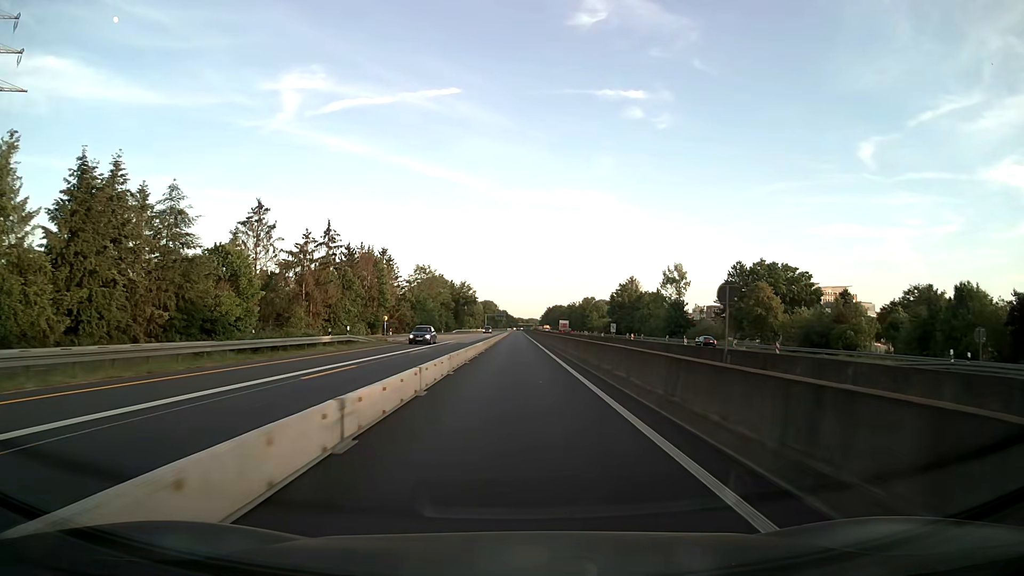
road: motorway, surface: asphalt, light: Day
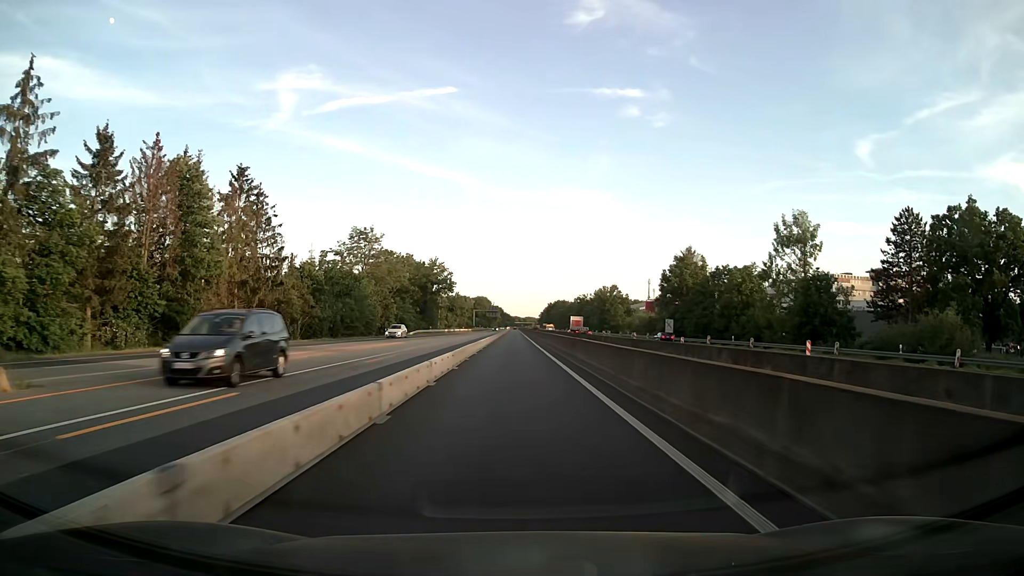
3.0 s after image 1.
(+0.2, +64.2) m; 0°
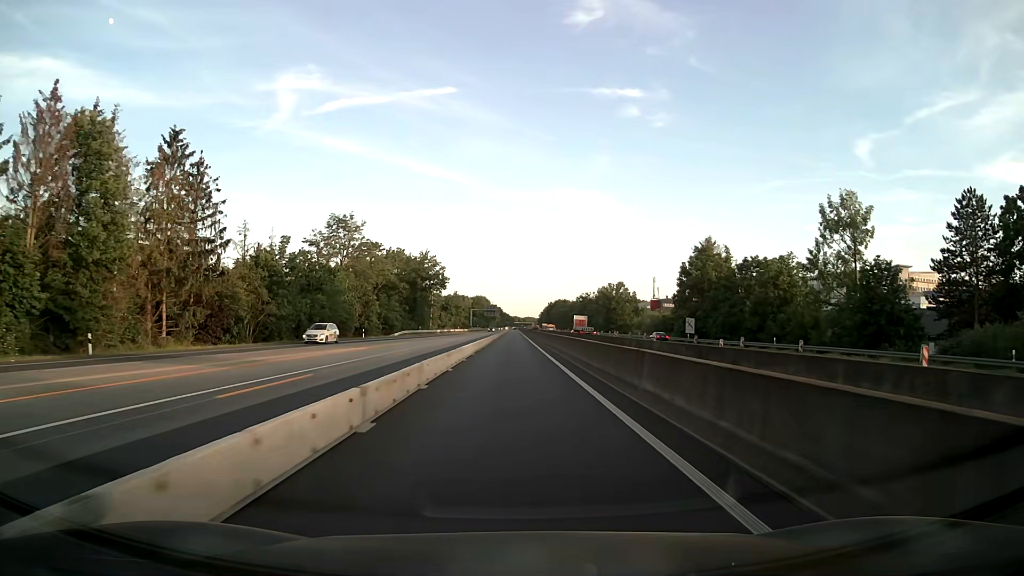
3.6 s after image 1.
(0.0, +12.8) m; 0°
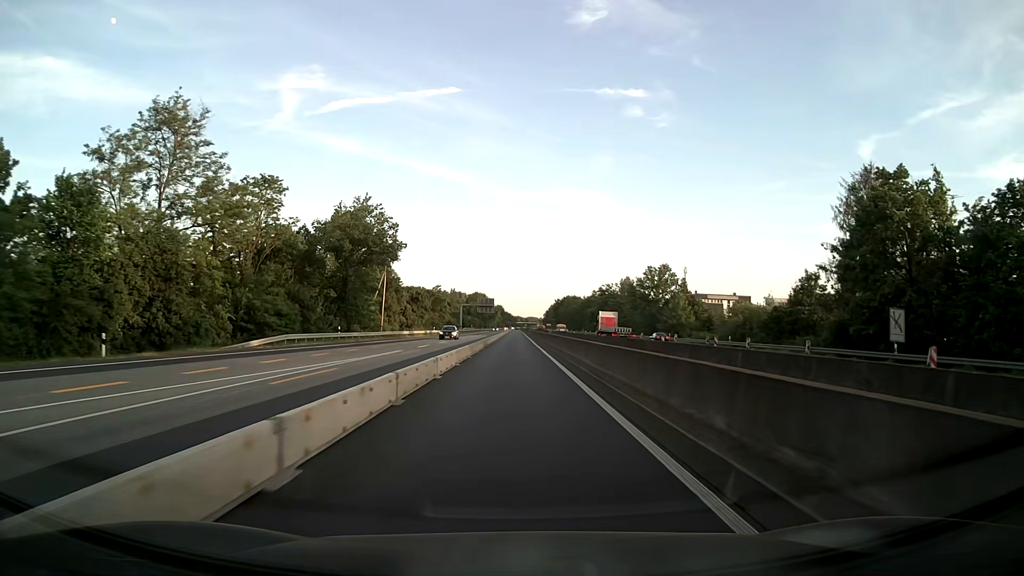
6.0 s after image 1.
(-0.2, +51.3) m; 0°
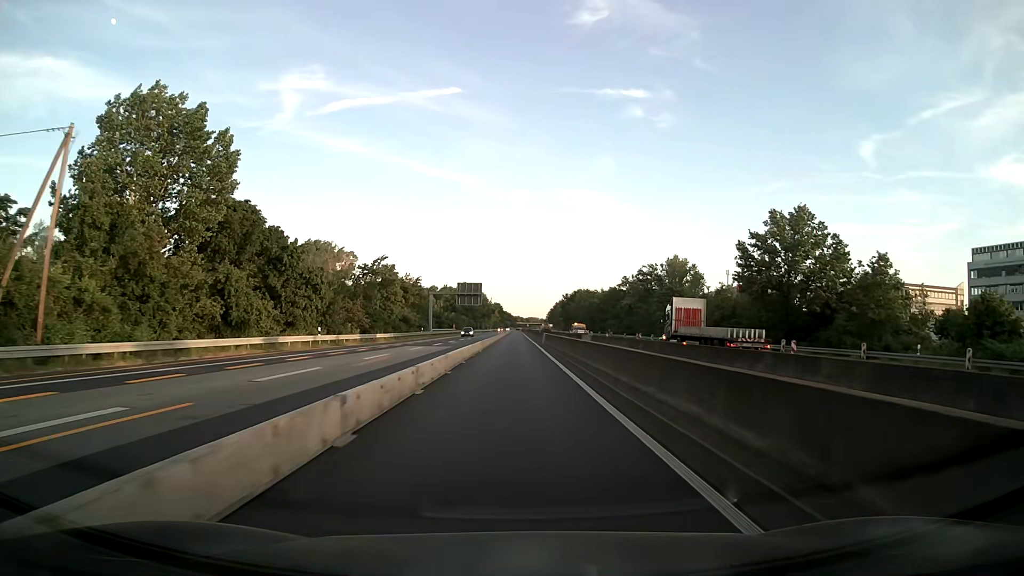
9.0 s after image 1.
(0.0, +64.3) m; 0°
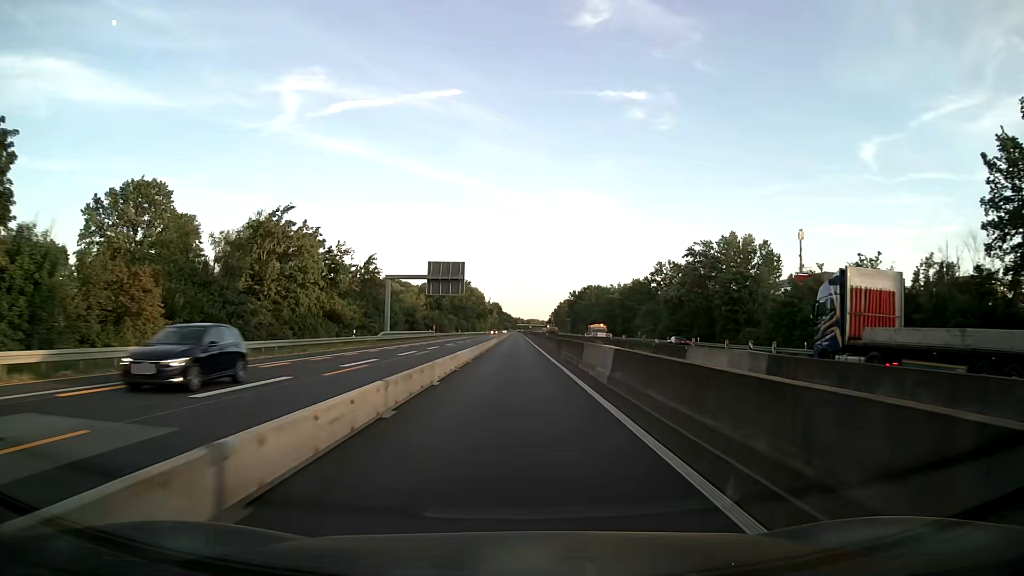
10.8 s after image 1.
(0.0, +39.7) m; 0°
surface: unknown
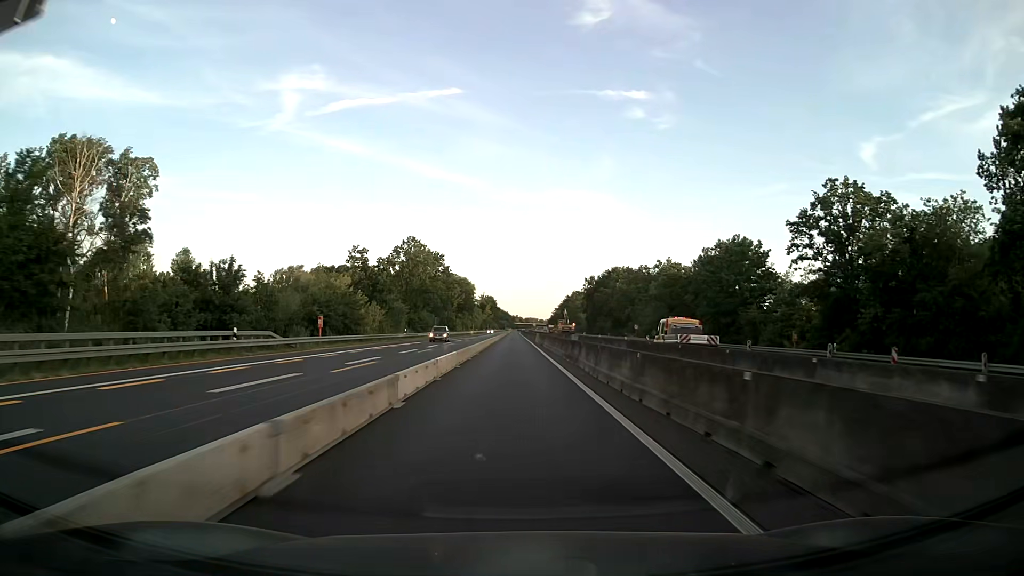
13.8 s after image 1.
(+0.1, +71.6) m; 0°
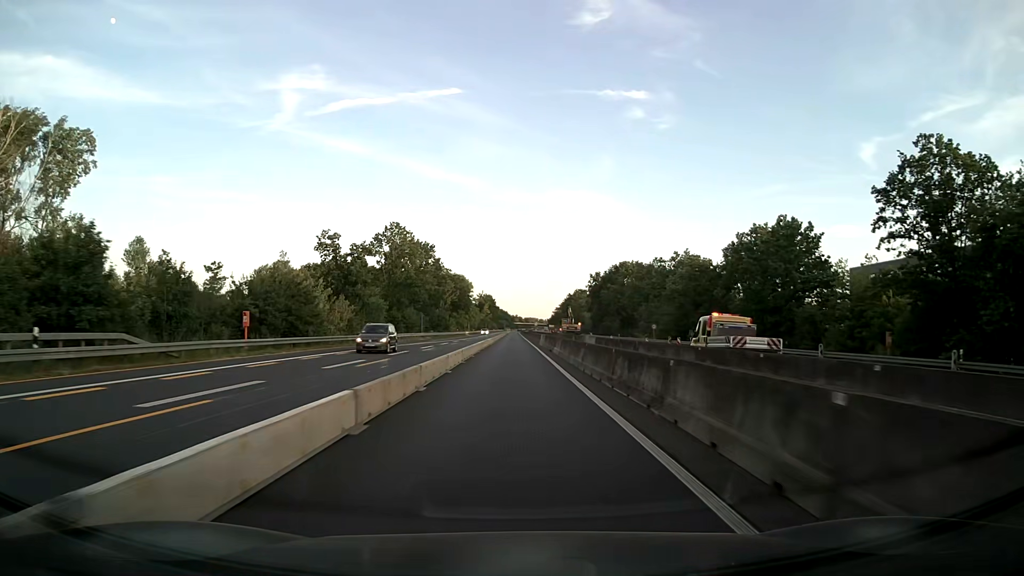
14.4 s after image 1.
(0.0, +15.0) m; 0°
(0, +10) (0, +20) (0, +30) (0, +40) (0, +50) (0, +60) (0, +70) (0, +80) (0, +90) (0, +100) m
